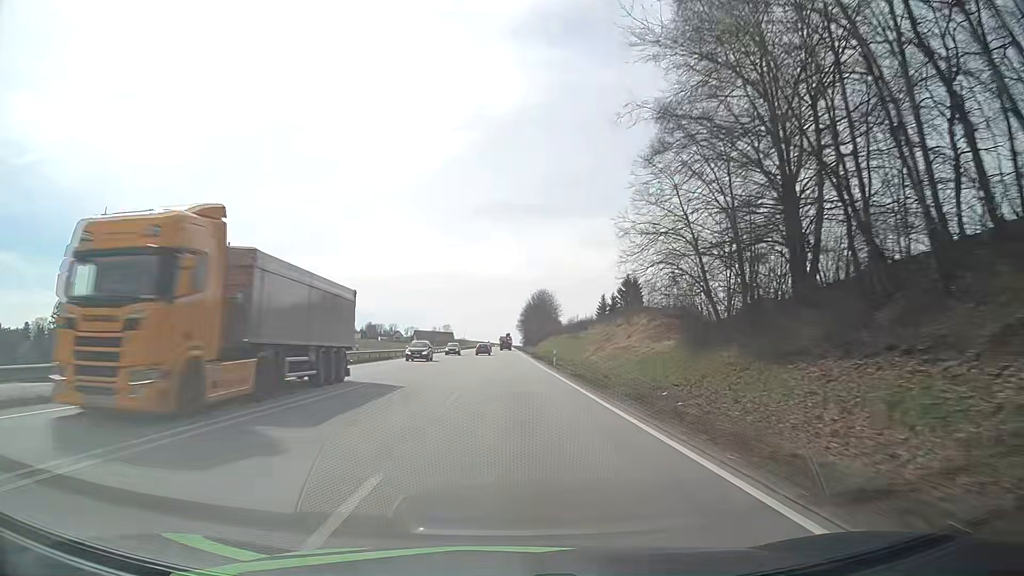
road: primary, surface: asphalt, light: Day
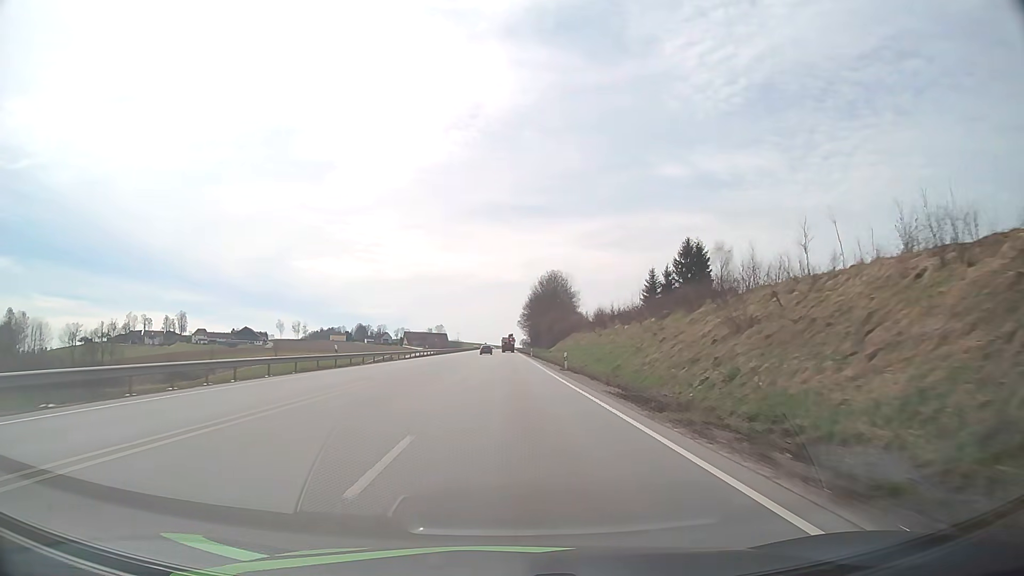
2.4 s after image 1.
(-0.1, +57.7) m; 0°
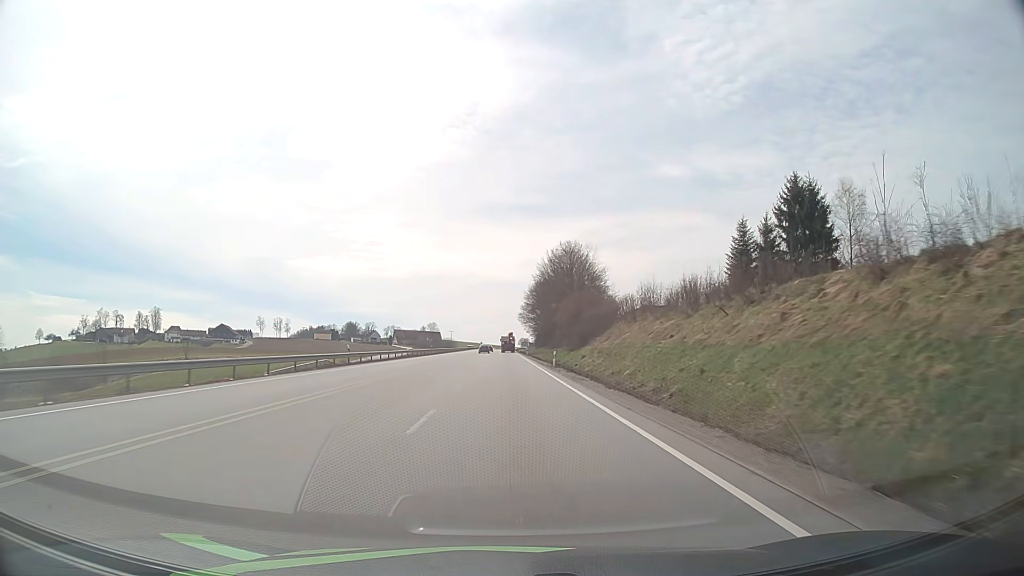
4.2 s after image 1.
(0.0, +44.2) m; 0°
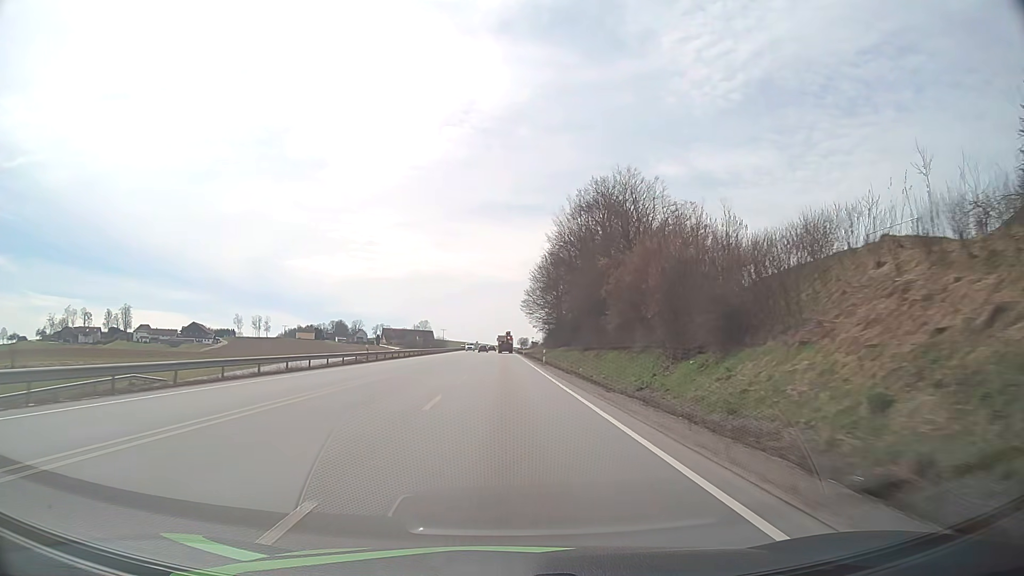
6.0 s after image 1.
(+0.1, +44.9) m; 0°
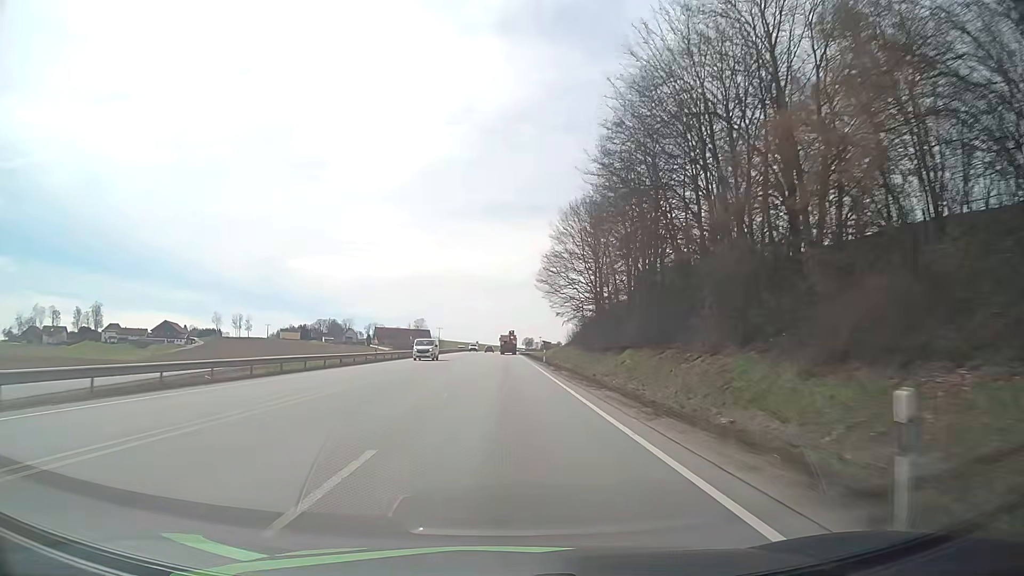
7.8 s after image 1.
(-0.1, +45.7) m; -1°
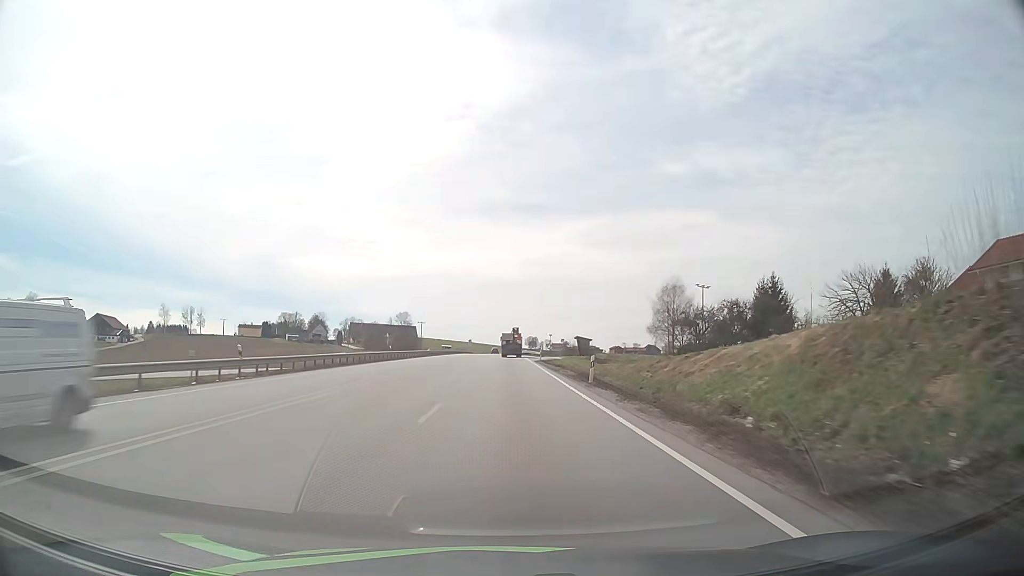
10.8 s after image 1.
(+0.1, +78.1) m; 0°
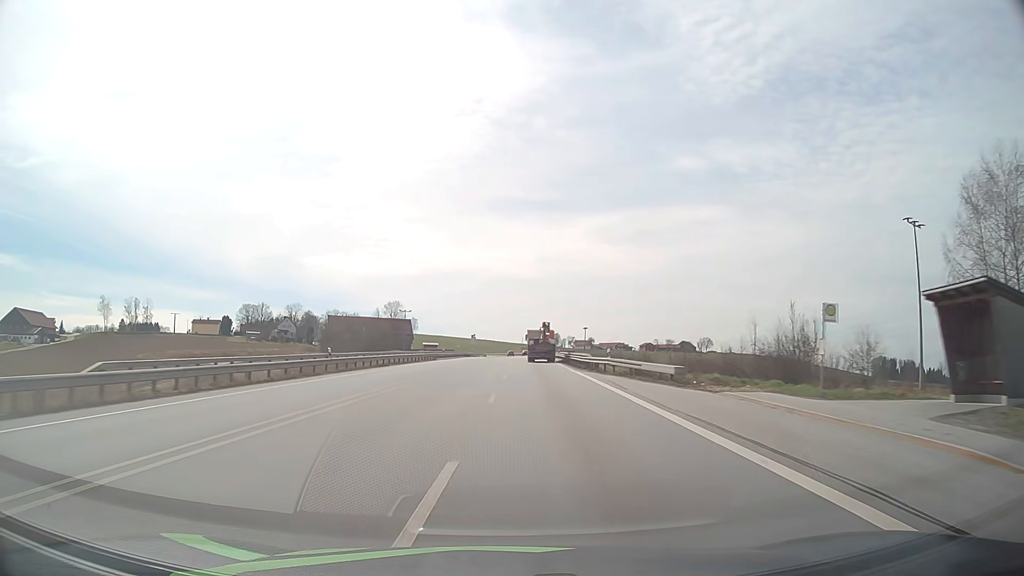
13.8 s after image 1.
(-0.4, +80.3) m; -1°
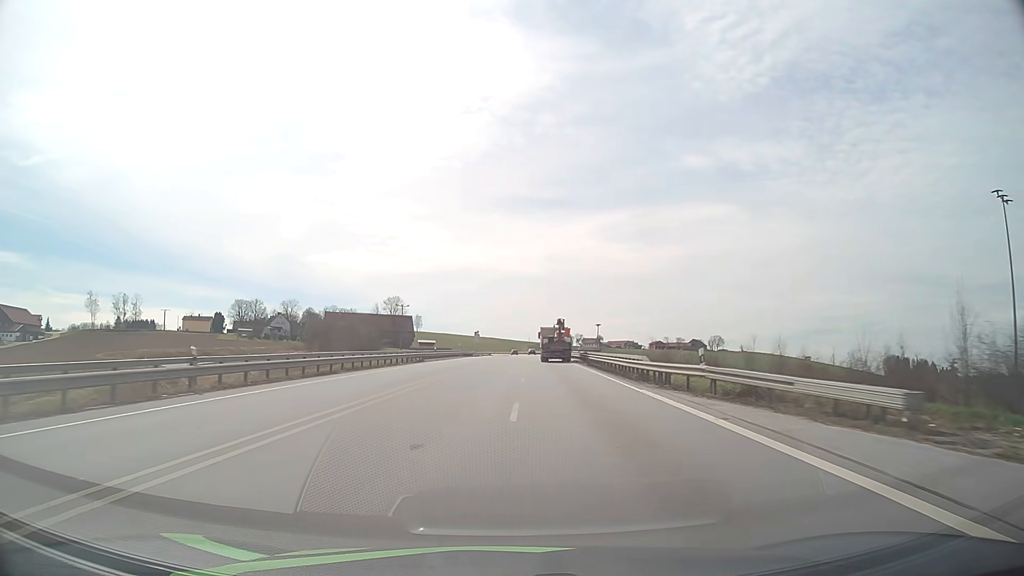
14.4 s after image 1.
(-0.1, +16.3) m; -1°
(0, +10) (0, +20) (0, +30) (0, +40) (0, +50) (+1, +60) (+1, +70) (+1, +80) (+1, +90) (+2, +100) m
